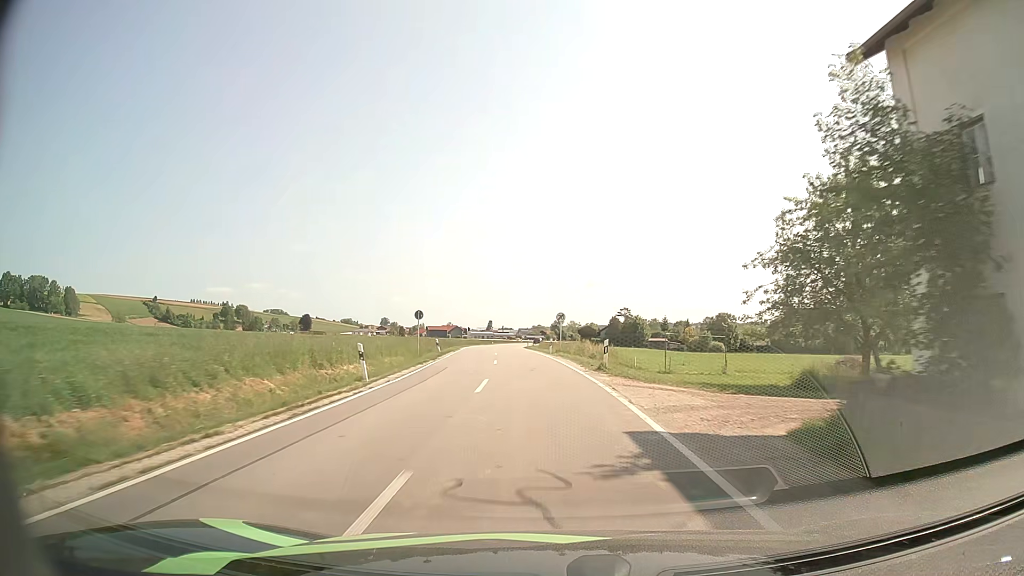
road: secondary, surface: asphalt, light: Day
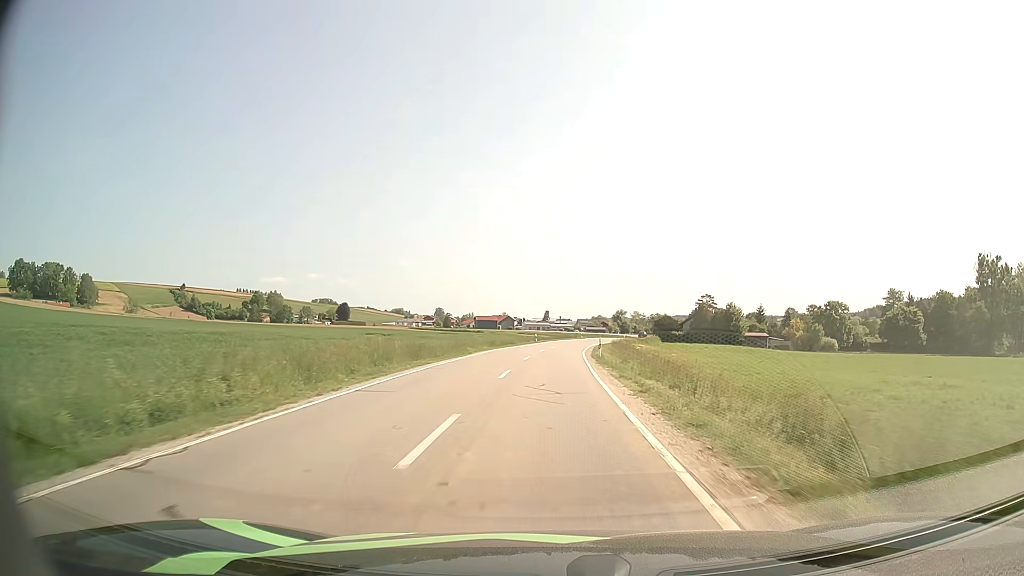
(-1.9, +44.2) m; -5°
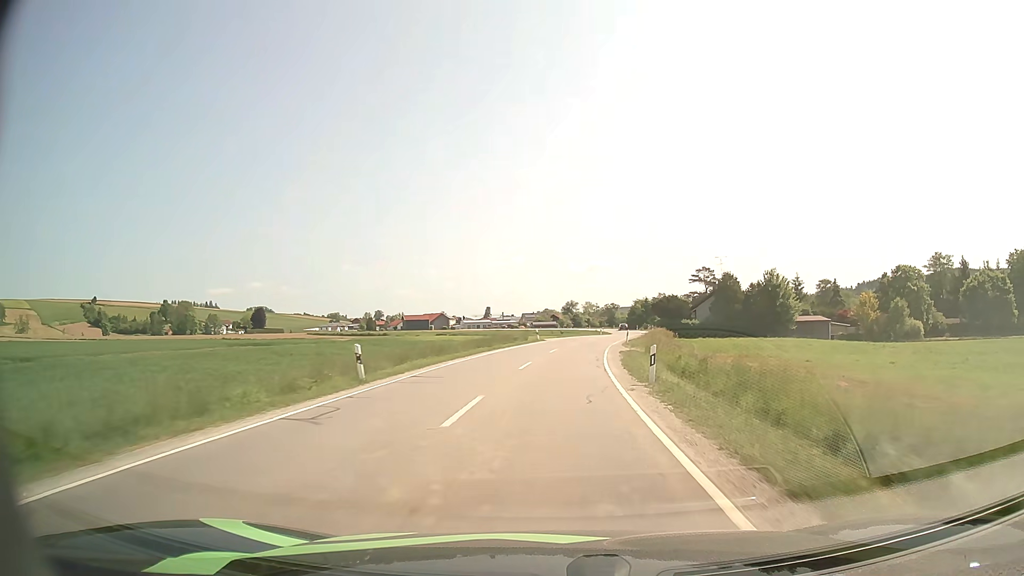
(+1.6, +57.9) m; +4°
(0, +10) (+1, +20) (+1, +30) (+2, +40) (+4, +50) (+5, +60) (+7, +70) (+9, +79) (+11, +89) (+13, +99) m
